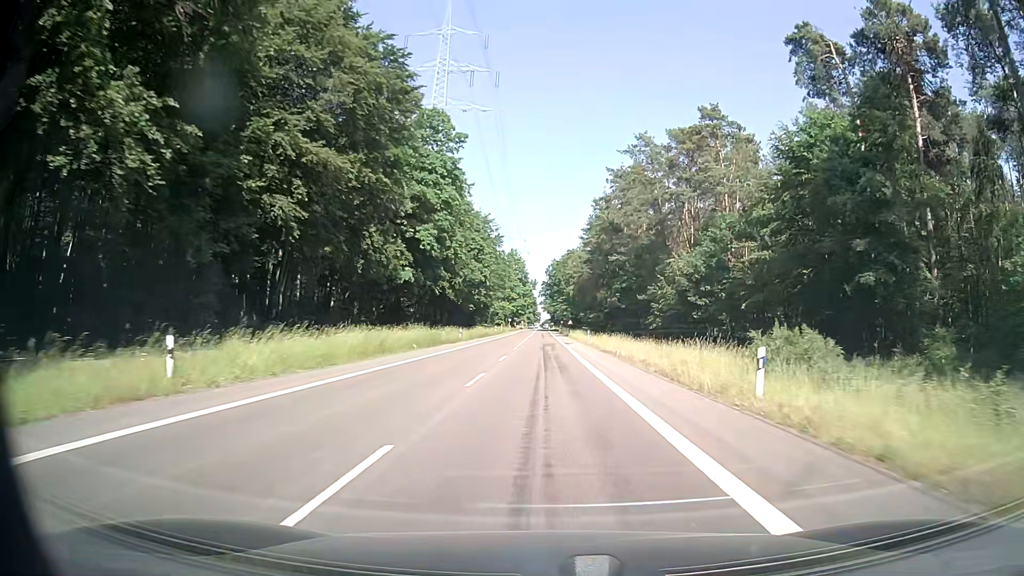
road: secondary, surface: asphalt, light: Day
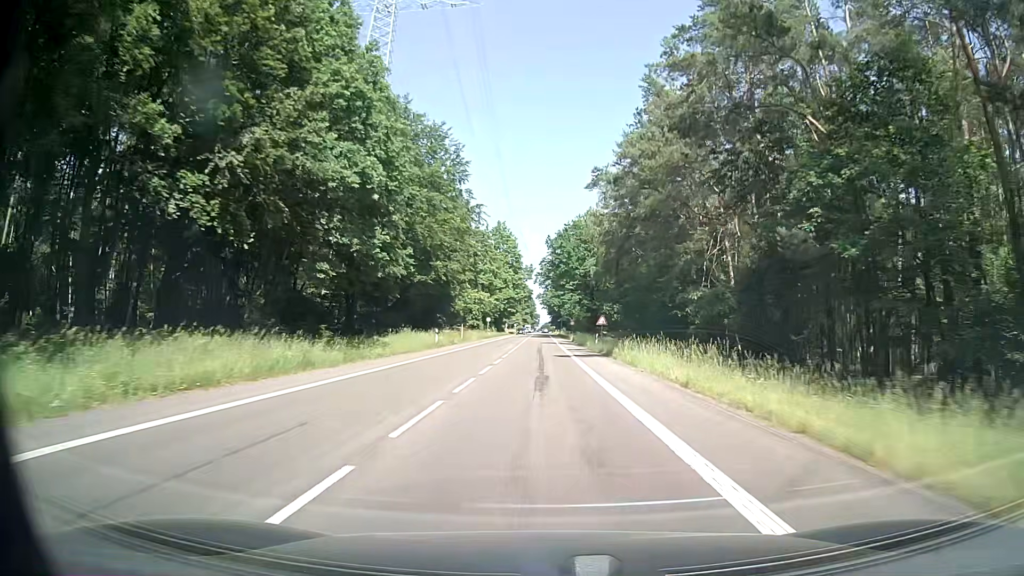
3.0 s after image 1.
(-0.2, +61.7) m; 0°
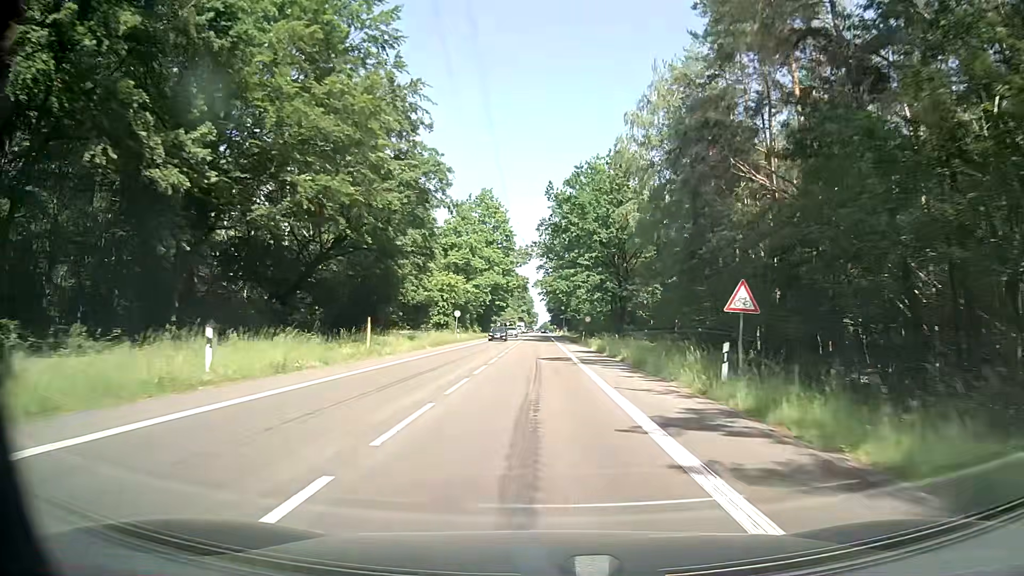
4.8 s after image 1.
(+0.1, +35.9) m; 0°
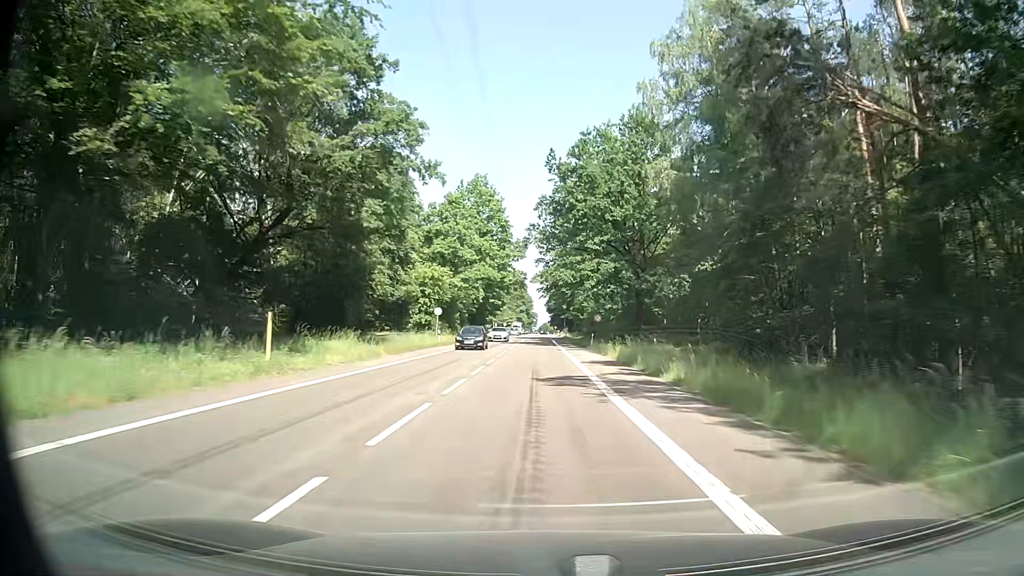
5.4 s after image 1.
(0.0, +11.8) m; 0°
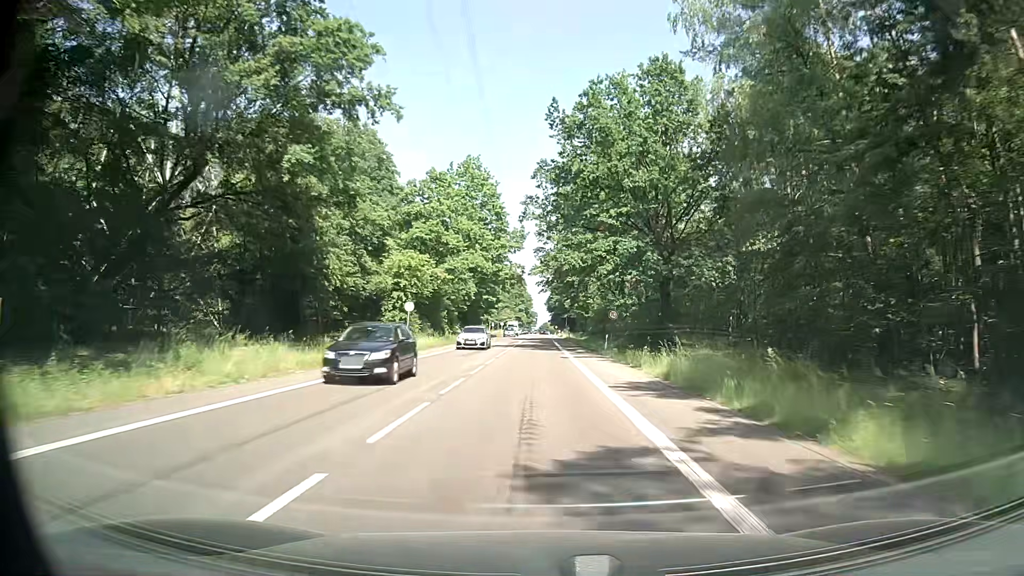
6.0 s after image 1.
(+0.1, +11.6) m; 0°
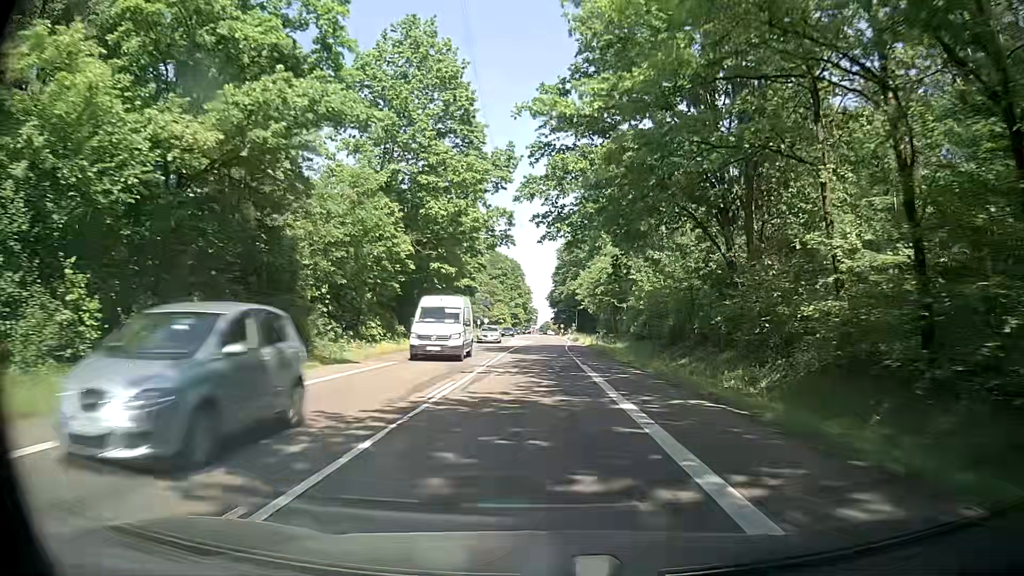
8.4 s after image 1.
(-0.3, +43.9) m; 0°
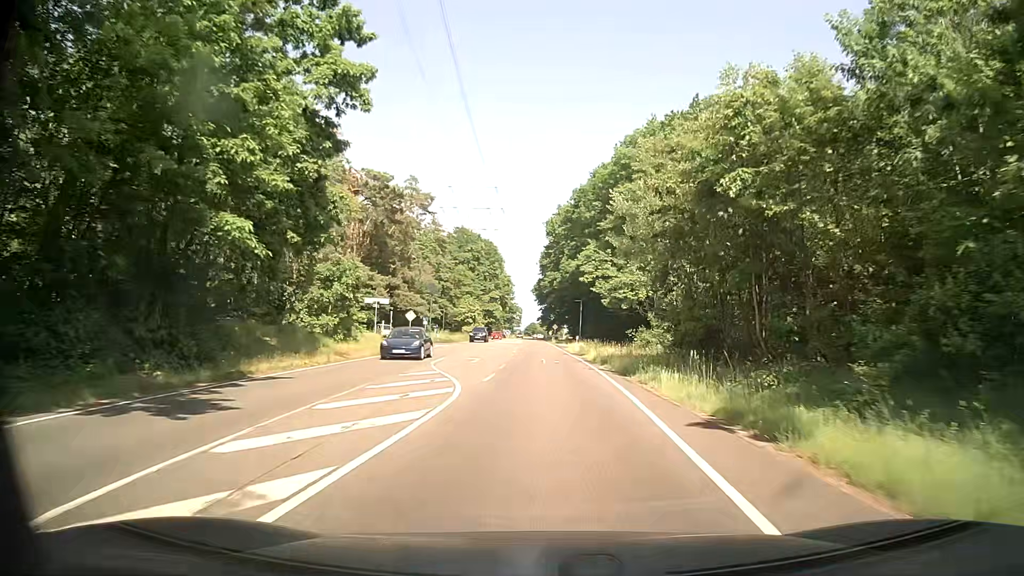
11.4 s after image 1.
(+0.2, +49.6) m; +1°
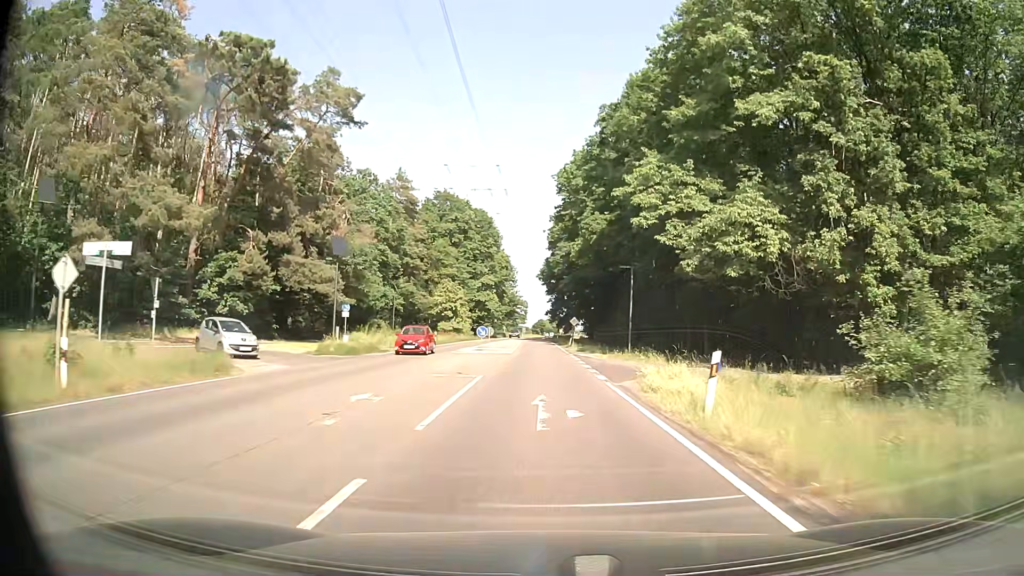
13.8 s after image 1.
(-0.2, +38.9) m; -1°
